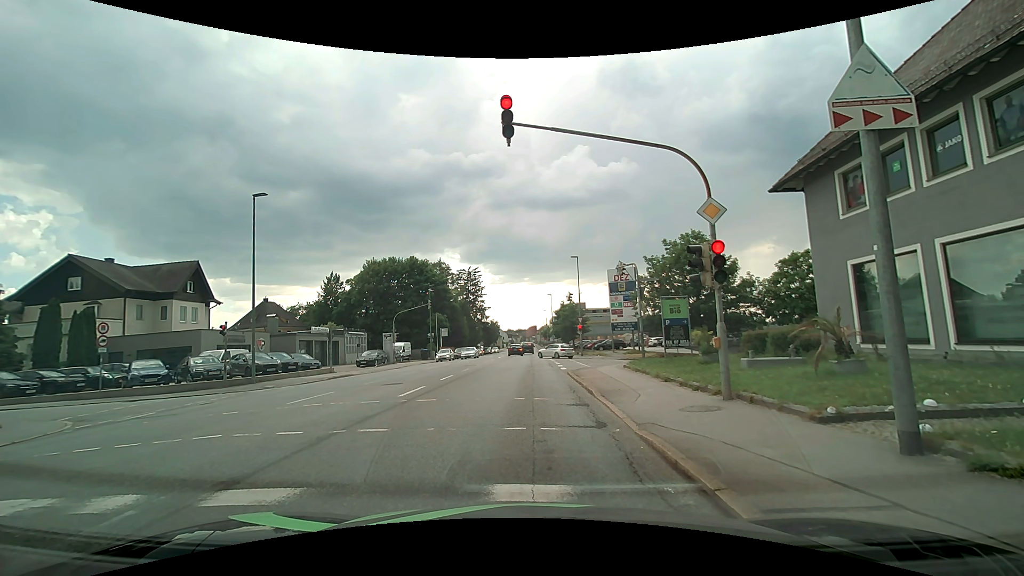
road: tertiary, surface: asphalt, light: Day
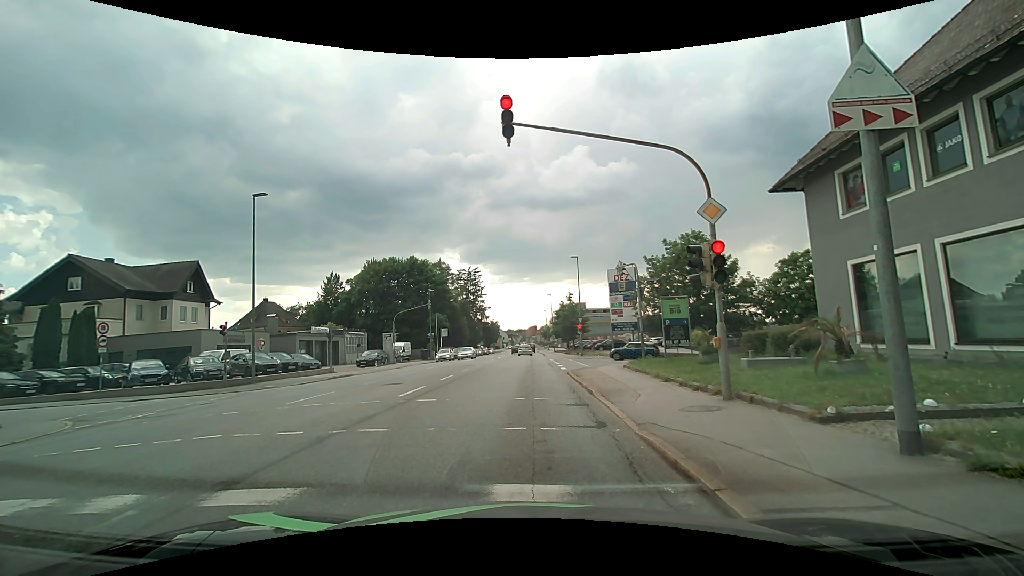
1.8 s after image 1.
(0.0, 0.0) m; 0°
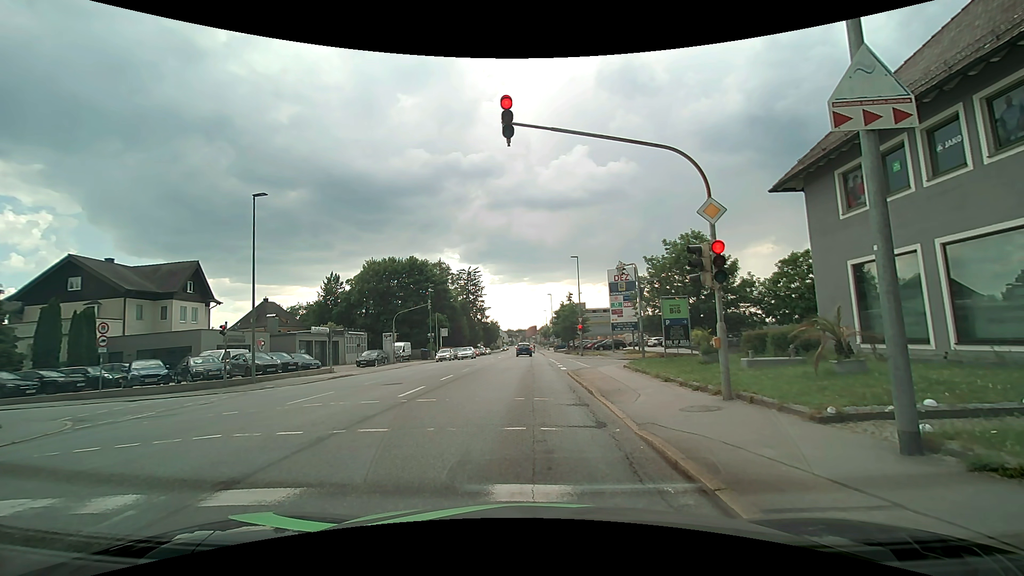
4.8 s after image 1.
(0.0, 0.0) m; 0°
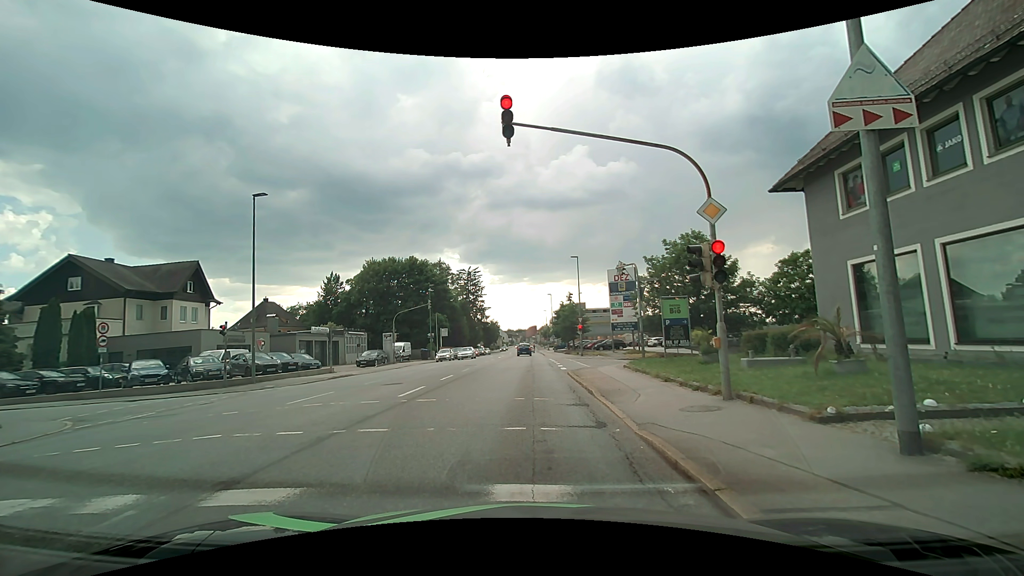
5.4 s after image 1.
(0.0, 0.0) m; 0°
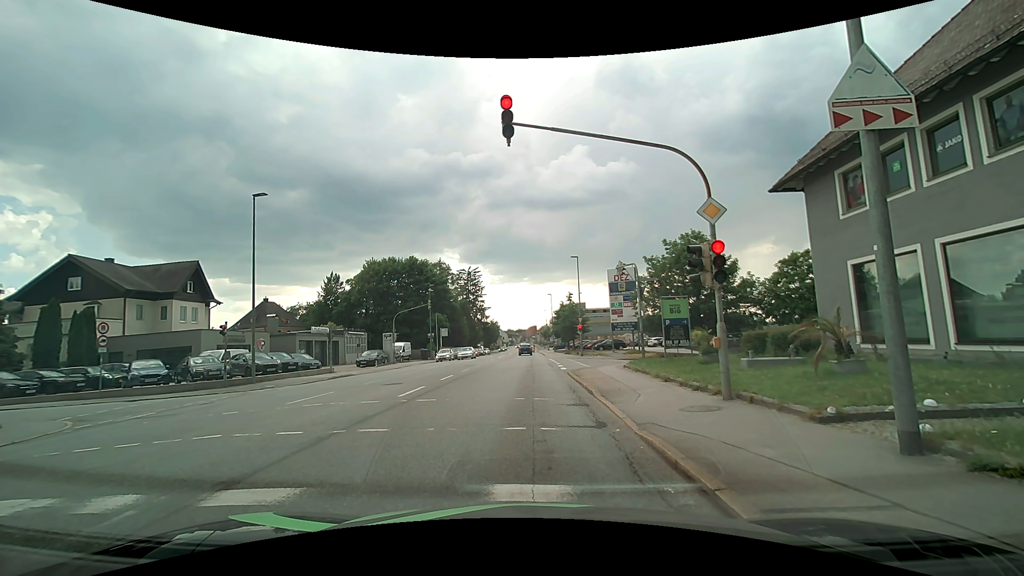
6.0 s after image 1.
(0.0, 0.0) m; 0°
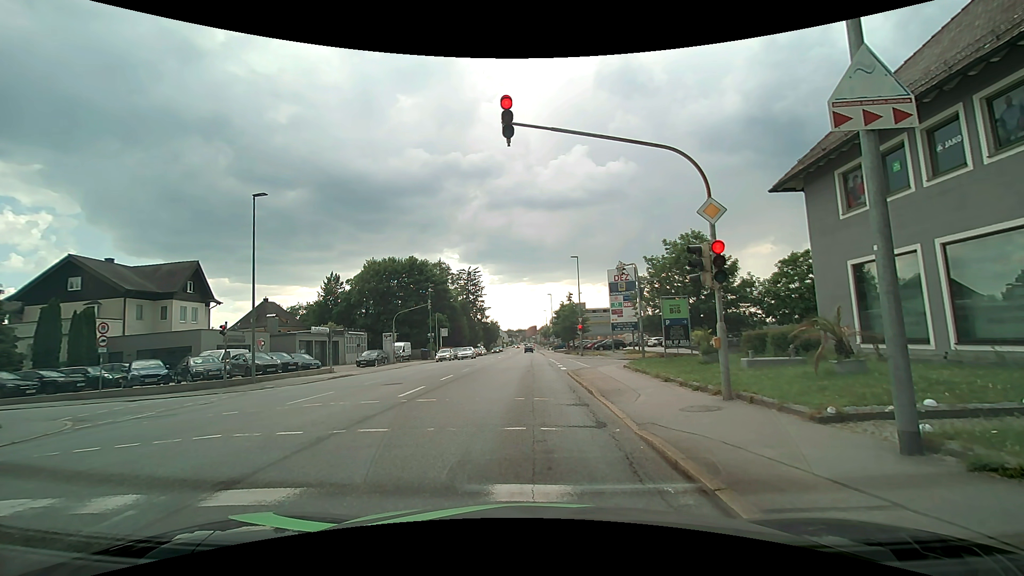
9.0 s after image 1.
(0.0, 0.0) m; 0°
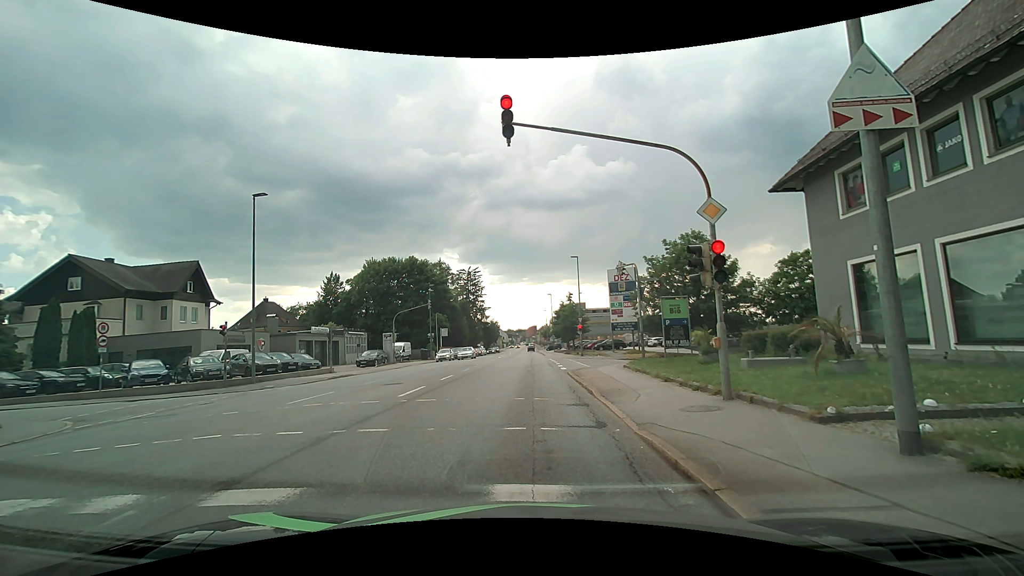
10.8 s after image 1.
(0.0, 0.0) m; 0°
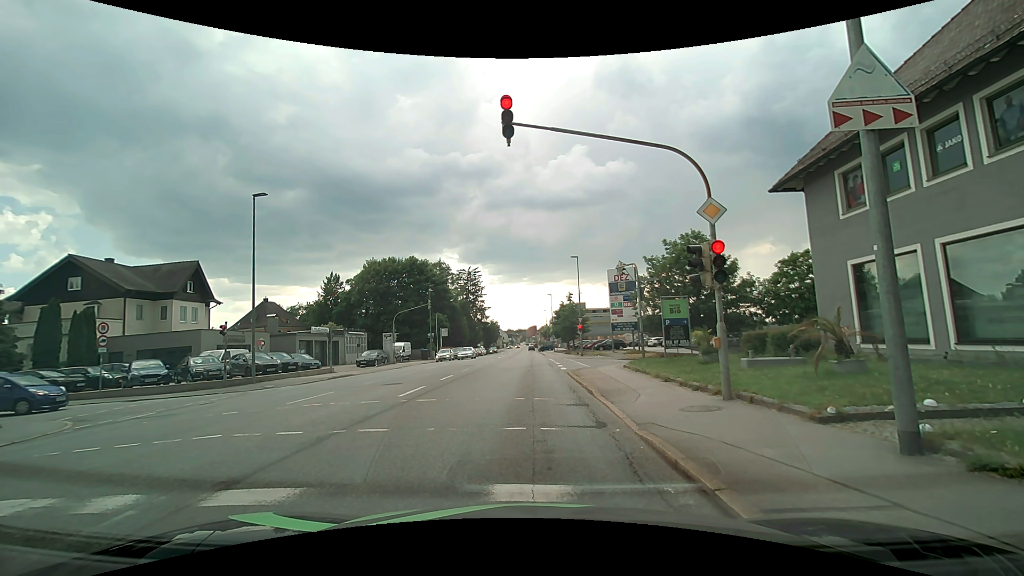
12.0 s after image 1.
(0.0, 0.0) m; 0°
(0, +10) (-1, +20) (-1, +30) (-1, +40) (-1, +50) (-1, +60) (-2, +70) (-2, +80) (-2, +90) (-3, +100) m
